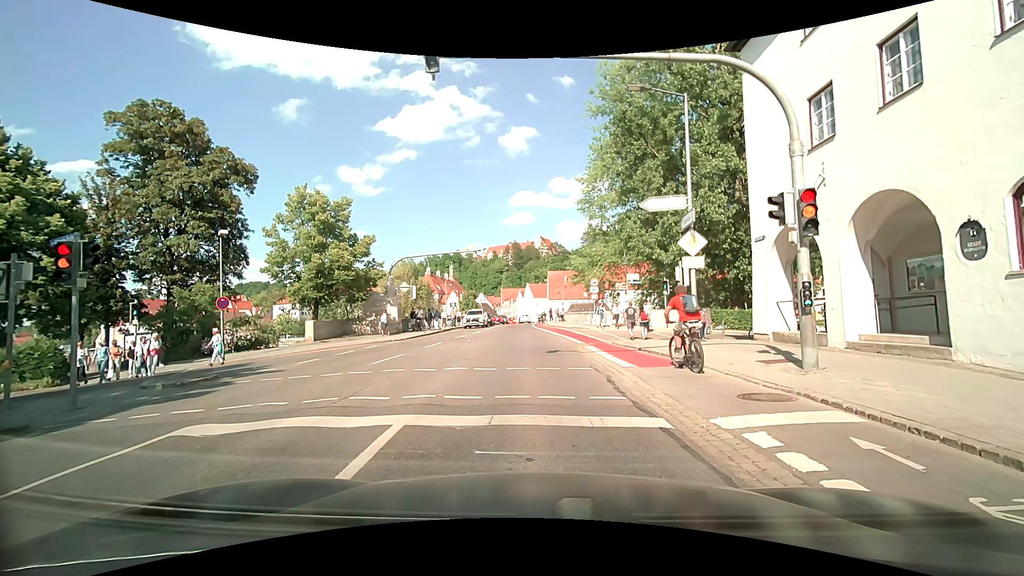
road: residential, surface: asphalt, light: Day
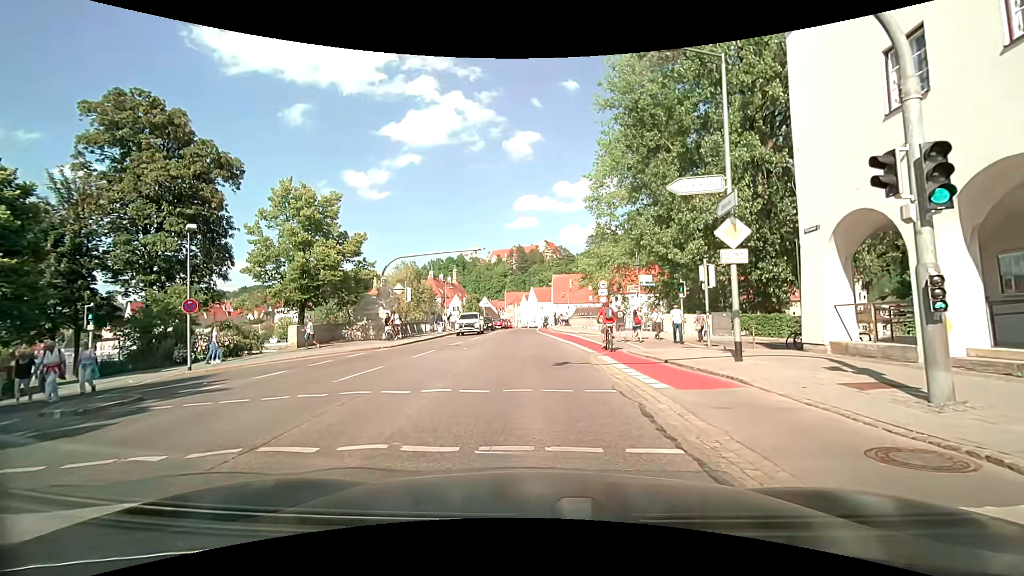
(0.0, +3.0) m; 0°
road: secondary
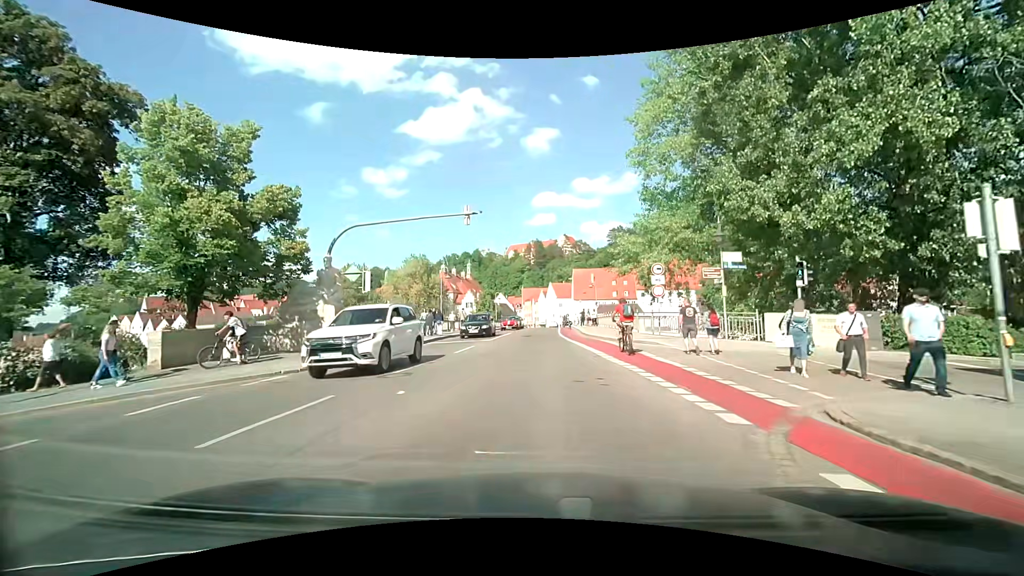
(-0.4, +12.0) m; -3°
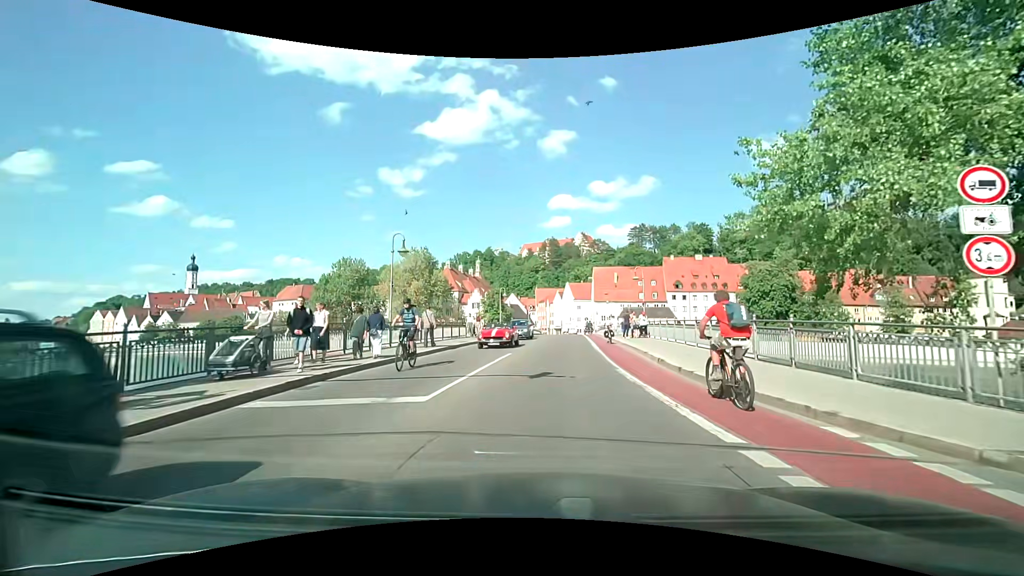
(-0.4, +17.4) m; -3°
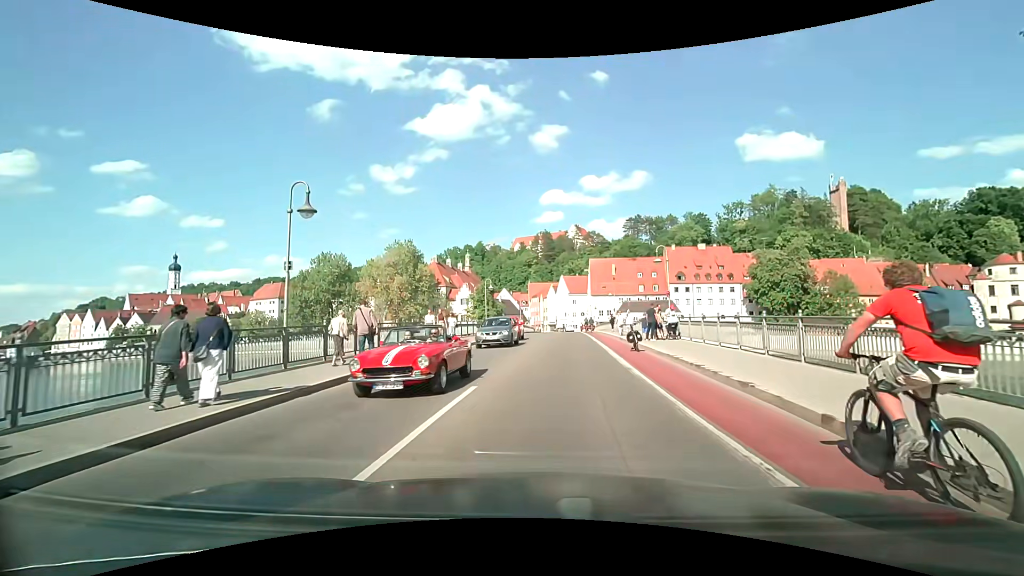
(+0.2, +8.8) m; +1°
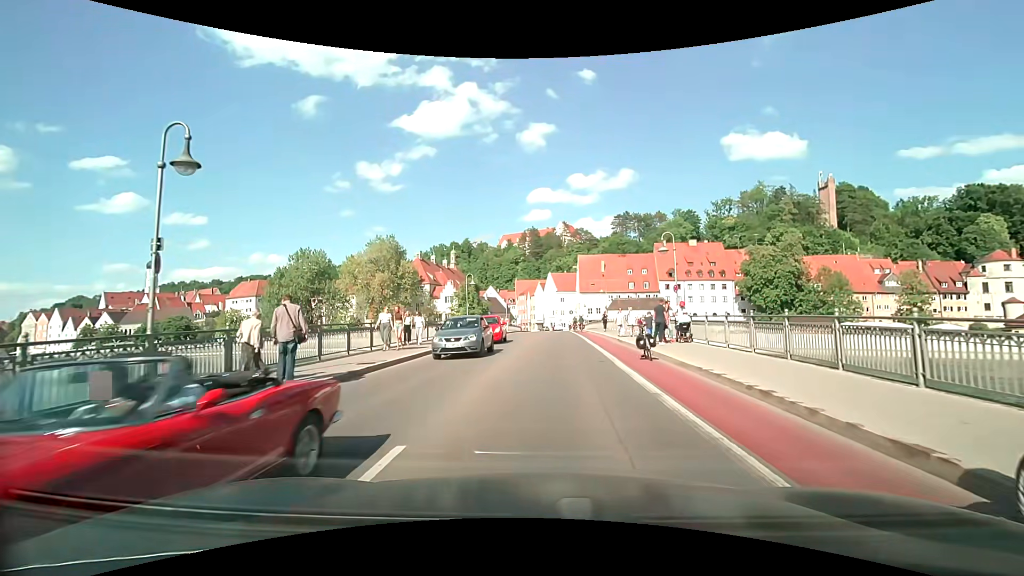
(+0.1, +4.2) m; +2°
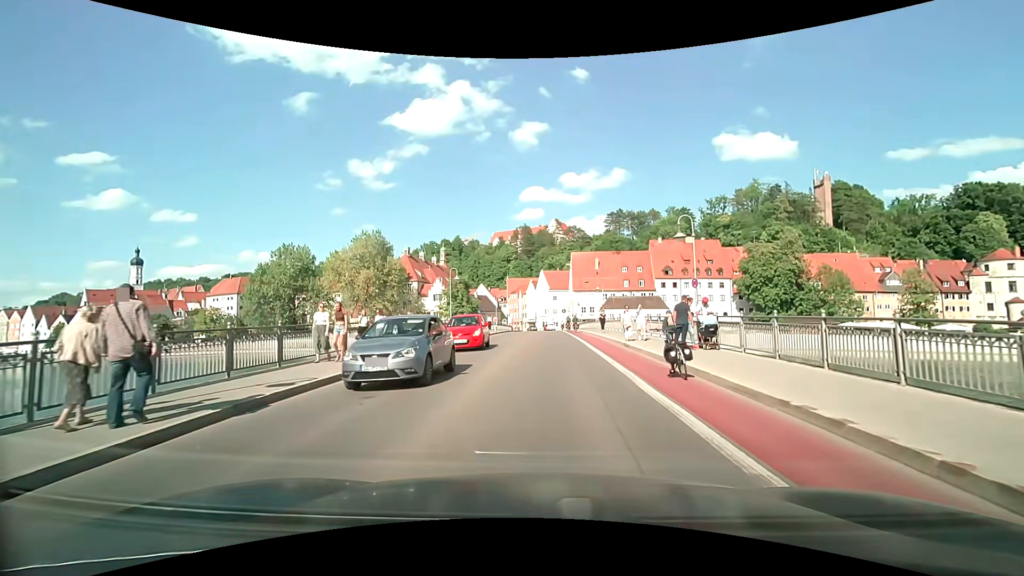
(0.0, +4.2) m; +1°
(0, +10) (0, +20) (+1, +30) (+1, +40) (+1, +50) (+1, +60) (+1, +70) (+1, +80) (+2, +90) (+2, +100) m
